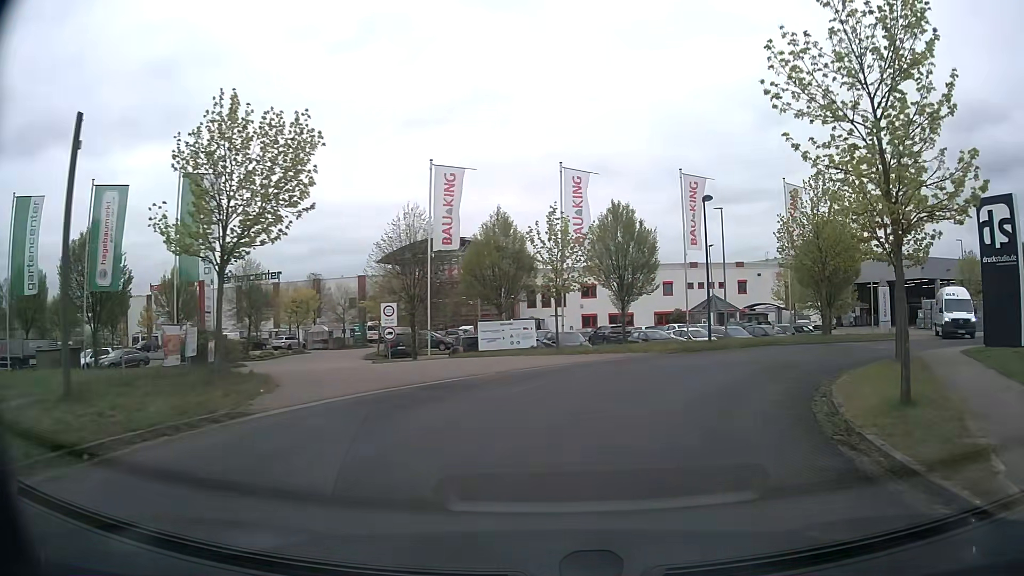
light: Day
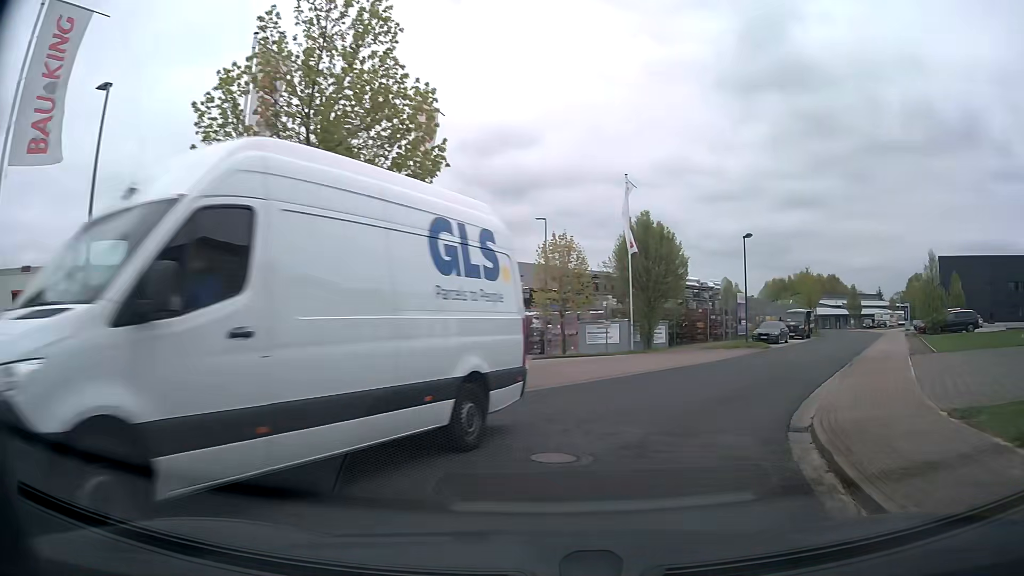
(+7.4, +20.4) m; +43°
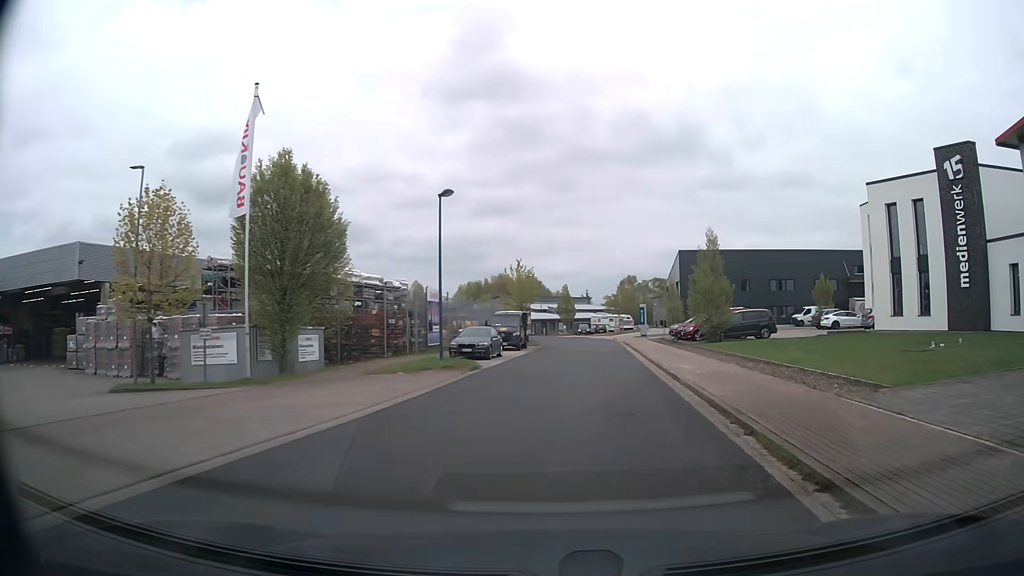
(+3.5, +14.1) m; +26°
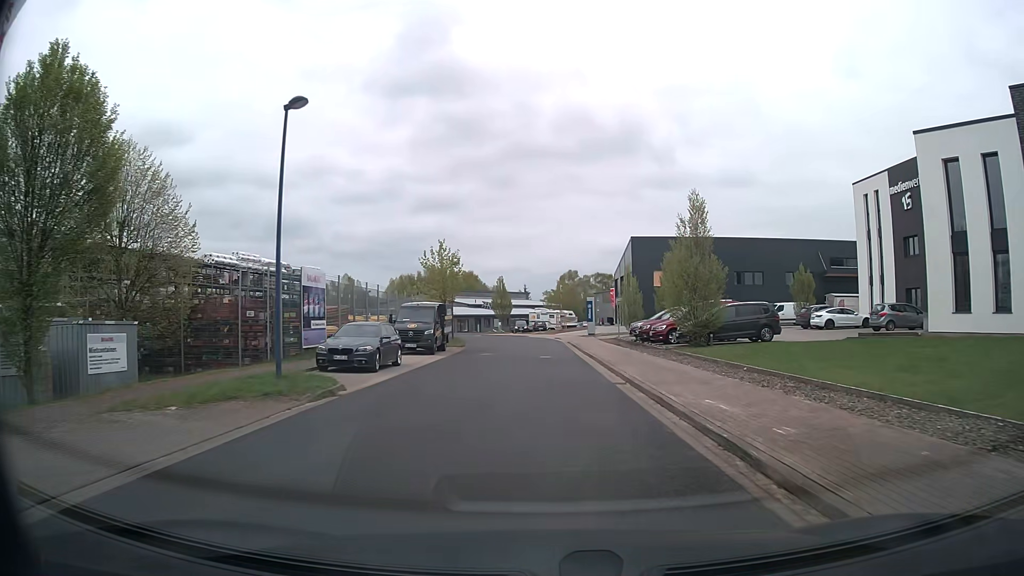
(+0.7, +10.3) m; +6°
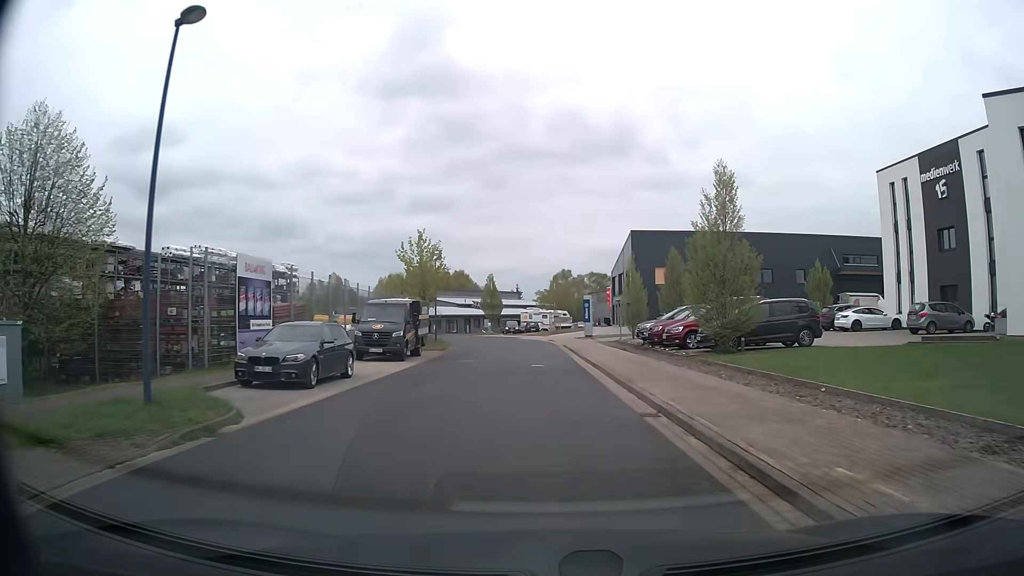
(0.0, +5.1) m; 0°
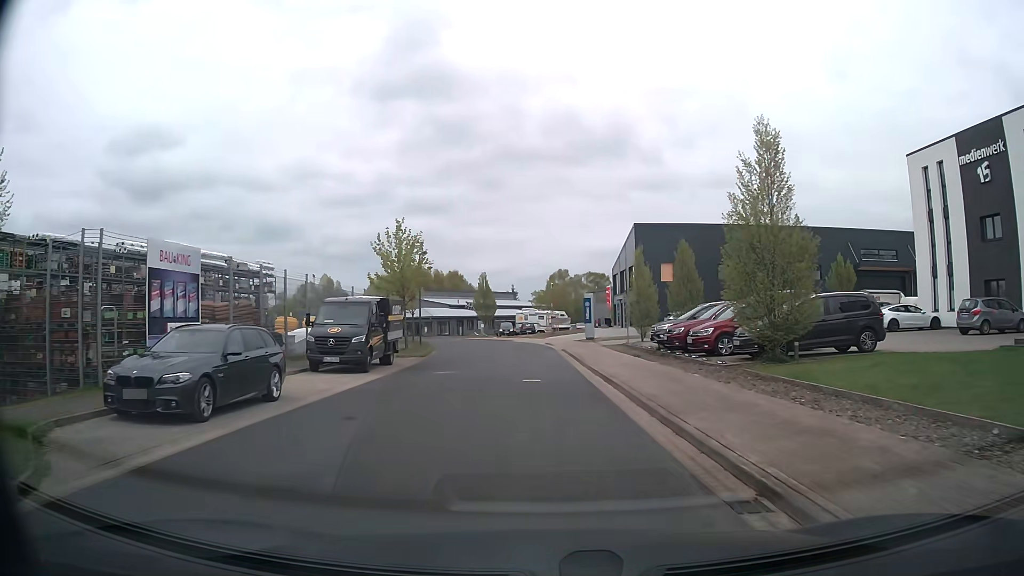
(0.0, +5.0) m; +1°
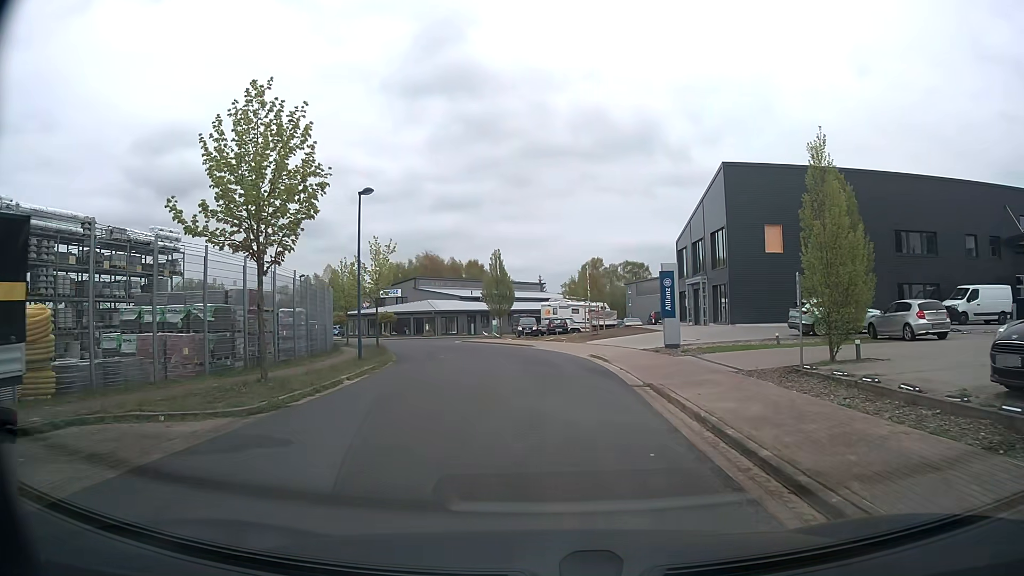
(-0.5, +20.8) m; -3°
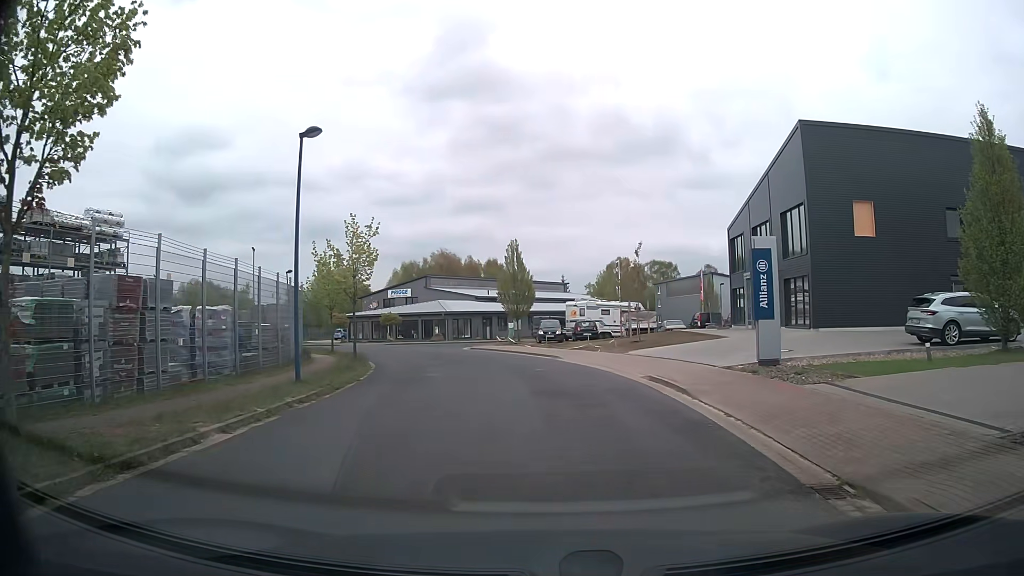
(-0.2, +8.5) m; -2°
